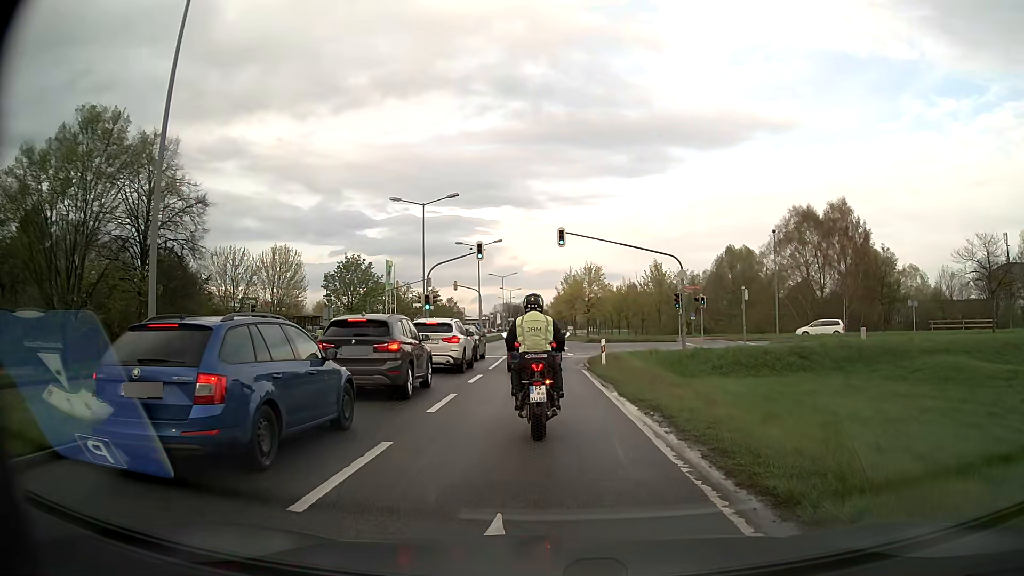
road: secondary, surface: asphalt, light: Day
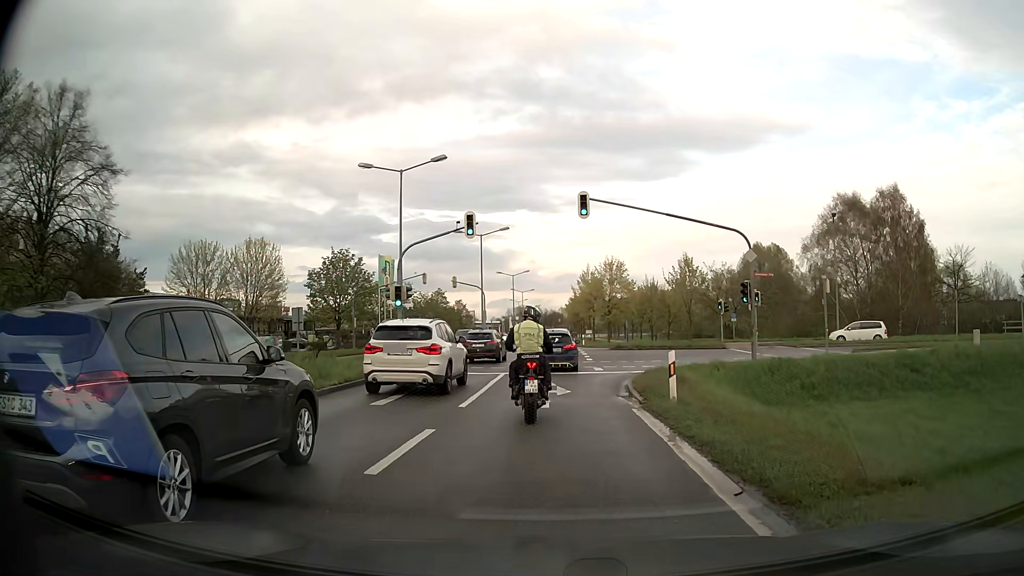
(-0.1, +10.5) m; -2°
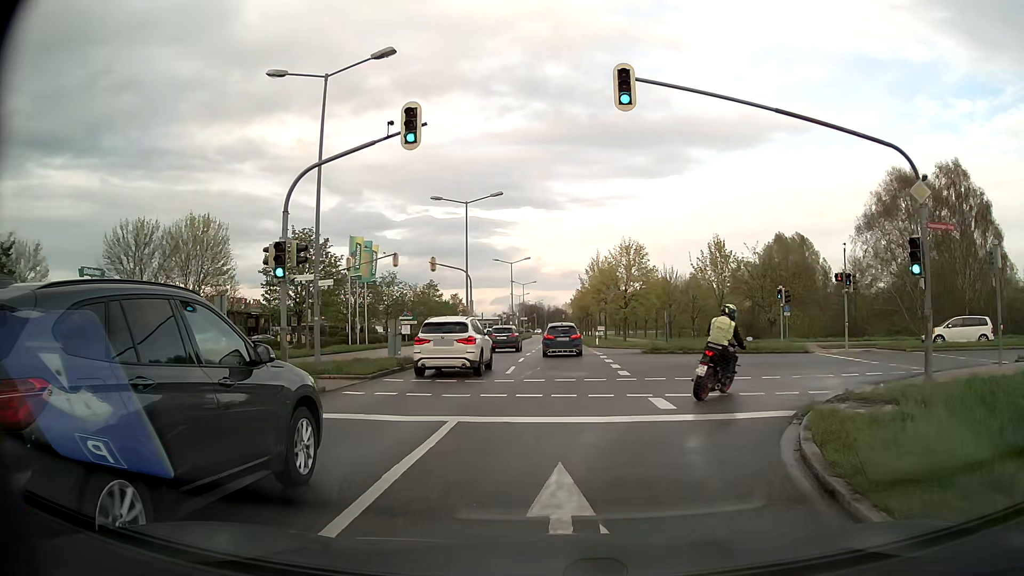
(0.0, +13.0) m; 0°
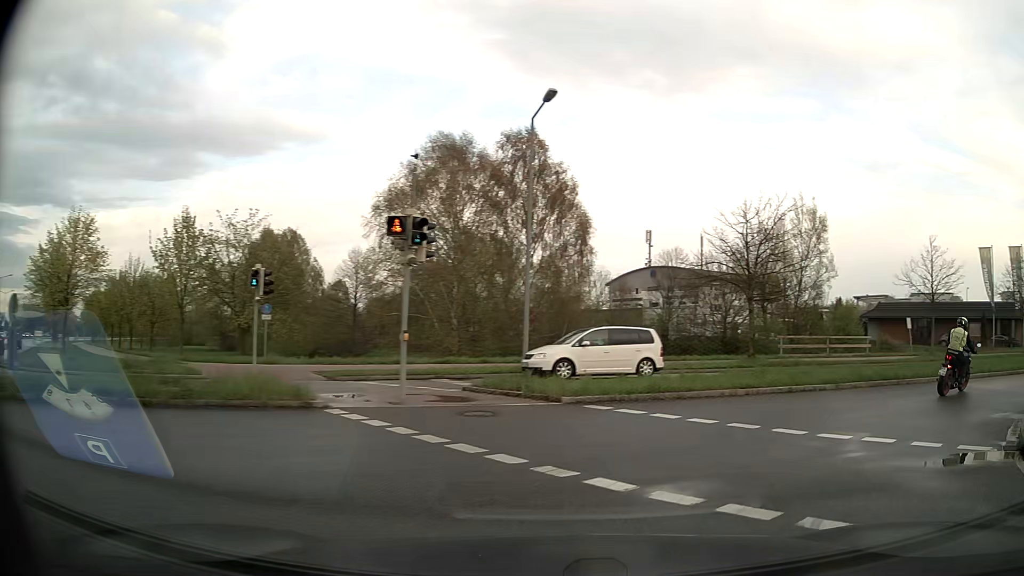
(+4.9, +16.8) m; +43°
